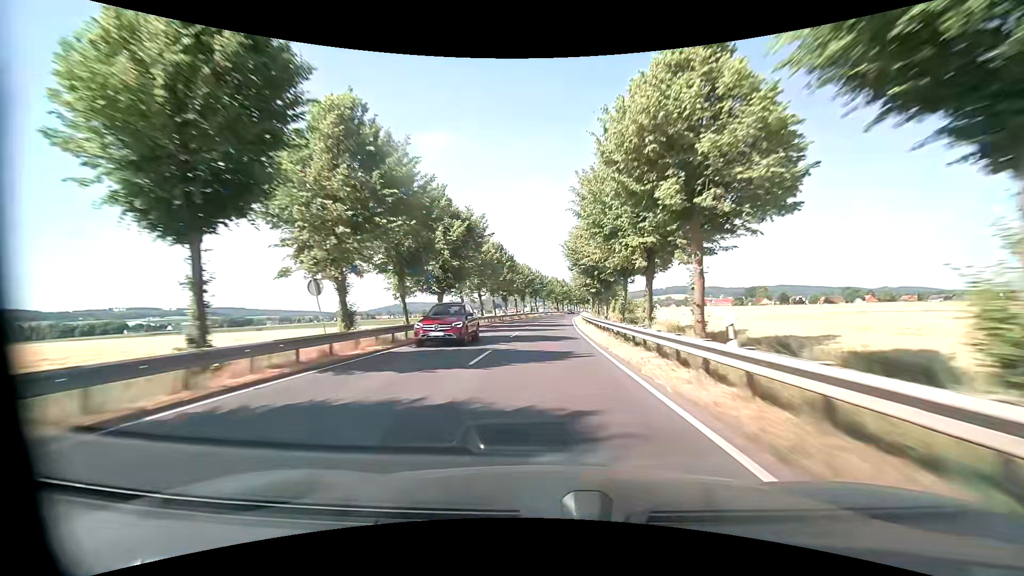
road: primary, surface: asphalt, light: Day
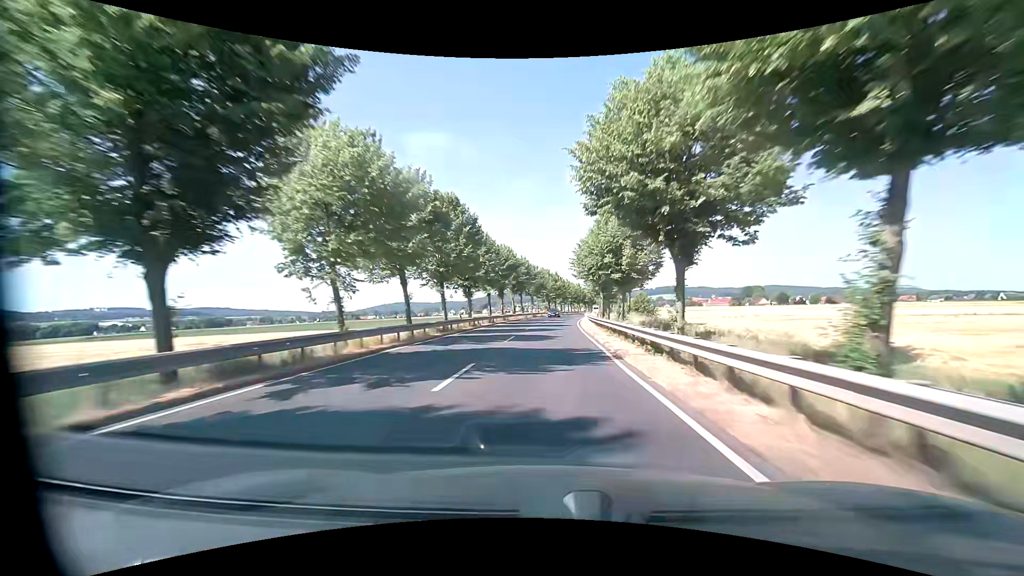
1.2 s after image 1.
(0.0, +27.8) m; +1°
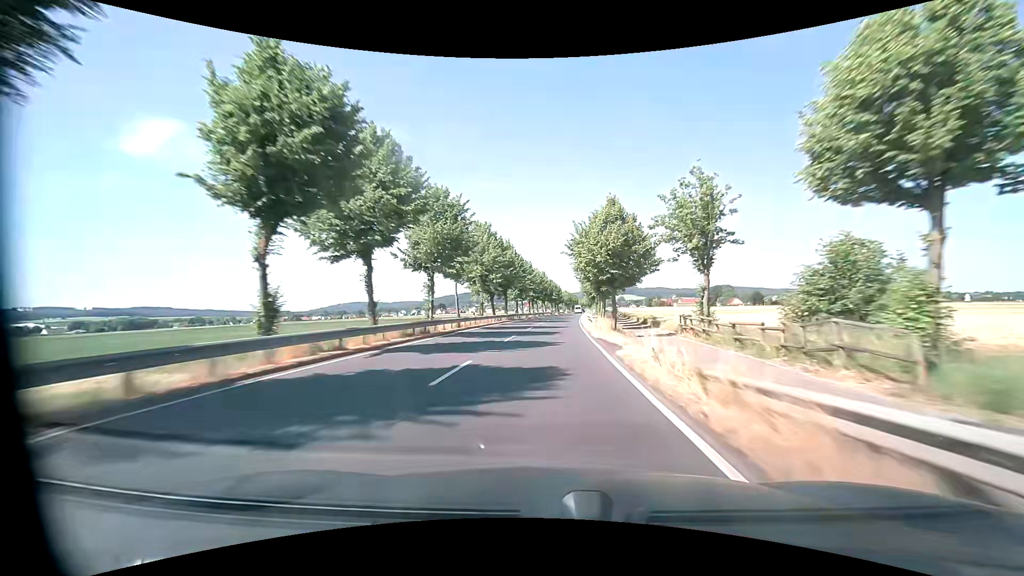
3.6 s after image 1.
(+2.7, +59.4) m; +5°
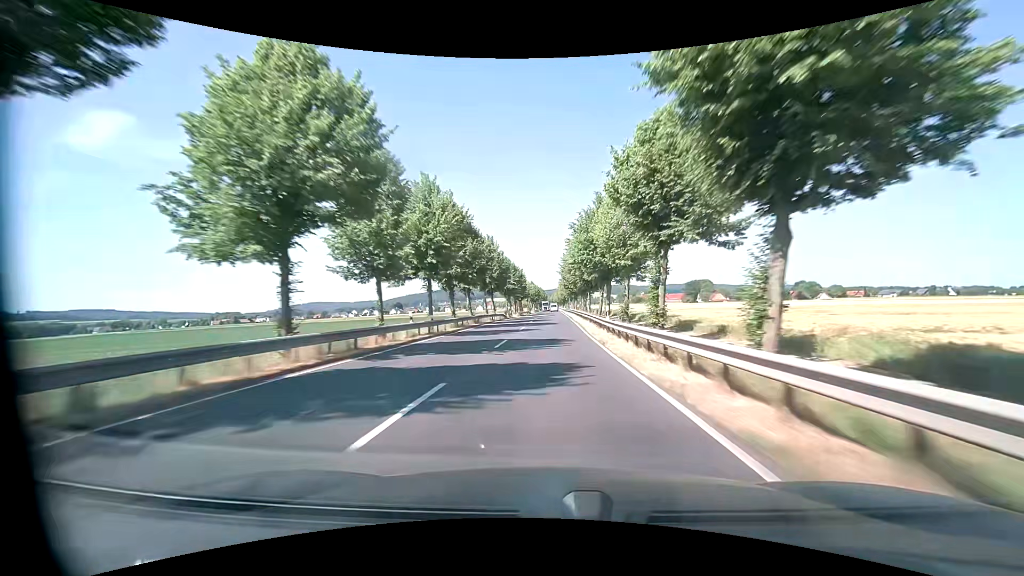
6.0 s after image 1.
(+2.6, +63.2) m; +4°
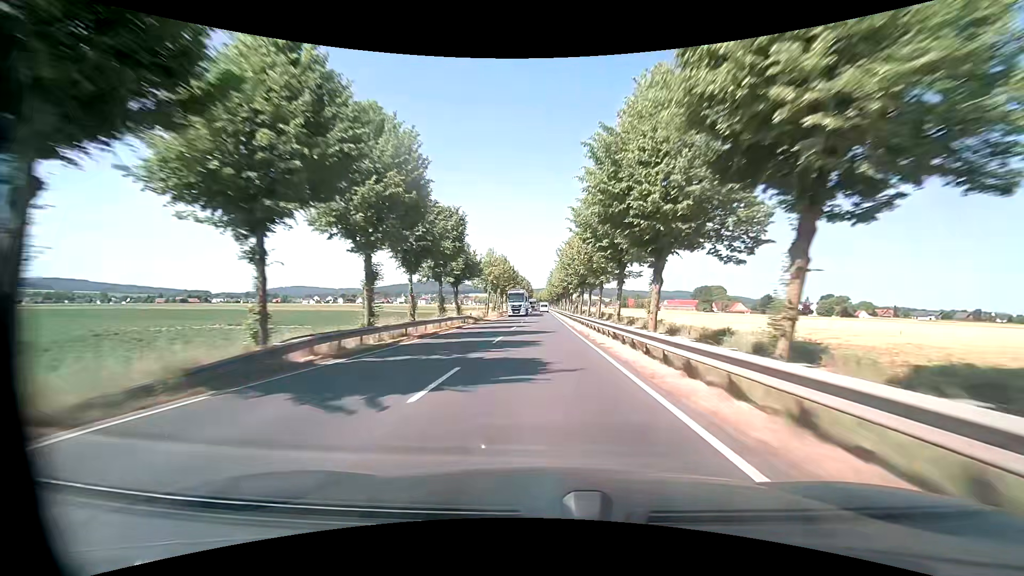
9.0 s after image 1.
(+0.4, +81.2) m; +1°
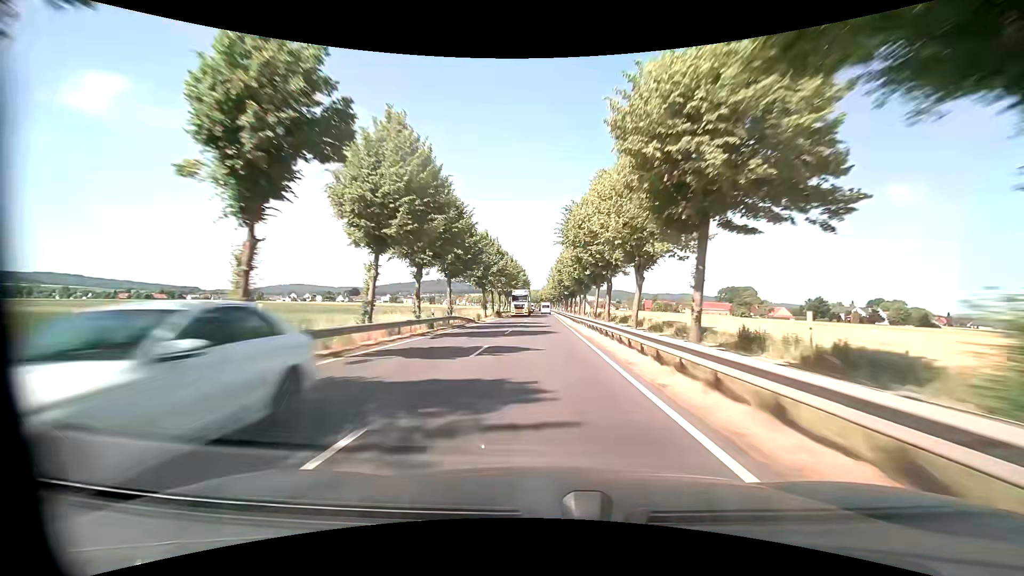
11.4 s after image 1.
(-0.1, +65.9) m; 0°
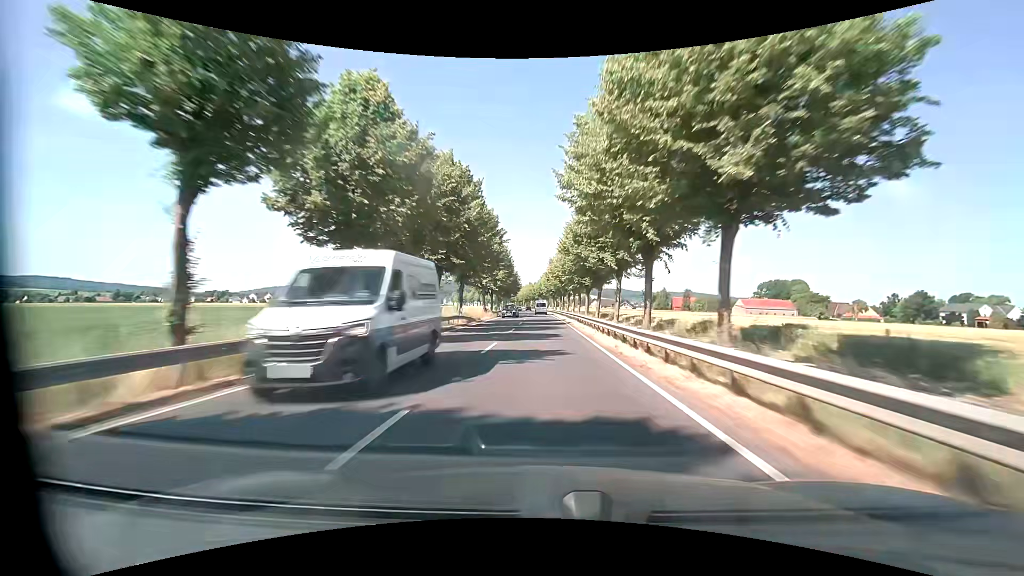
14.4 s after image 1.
(+0.1, +82.7) m; 0°
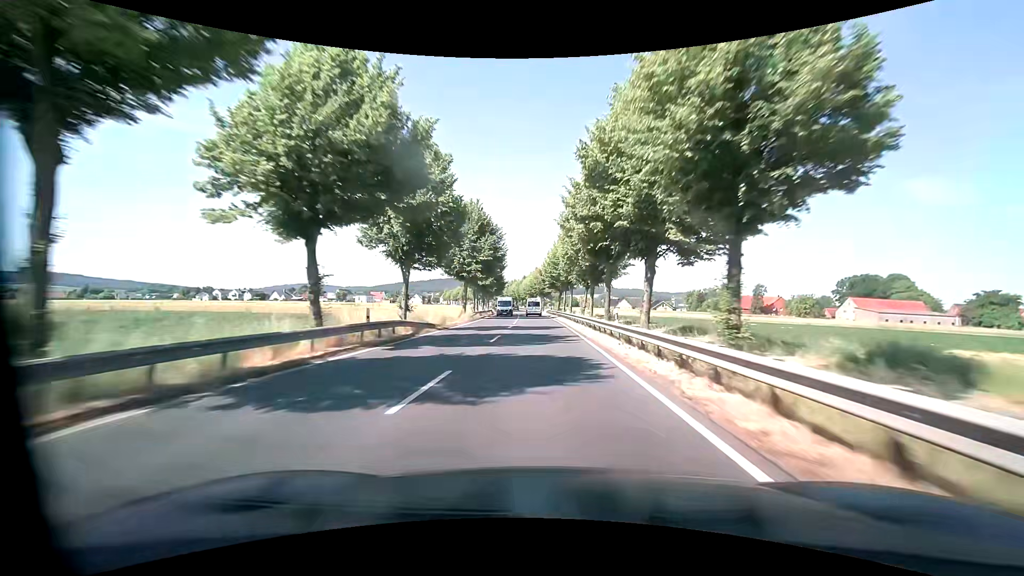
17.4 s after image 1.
(-0.5, +79.4) m; -1°
(0, +10) (0, +20) (0, +30) (-1, +40) (-1, +50) (-1, +60) (-2, +70) (-2, +80) (-3, +90) (-4, +100) m
